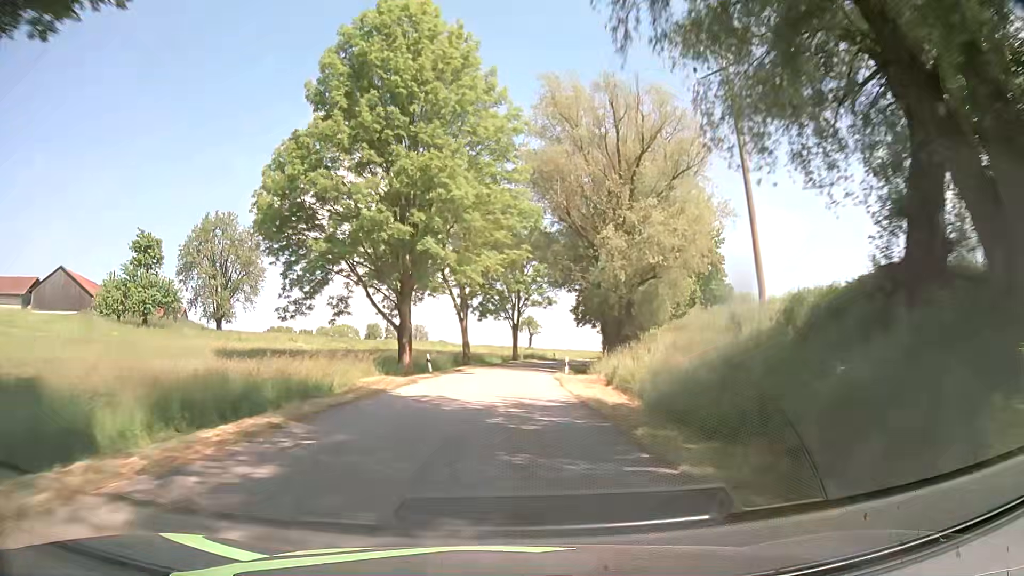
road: tertiary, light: Day
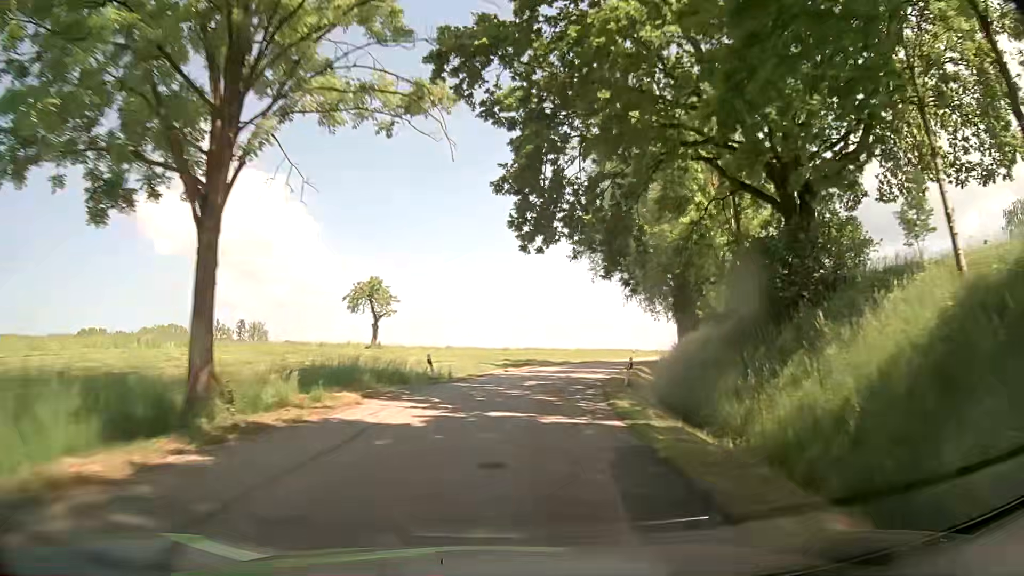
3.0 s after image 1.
(+2.9, +59.2) m; +8°
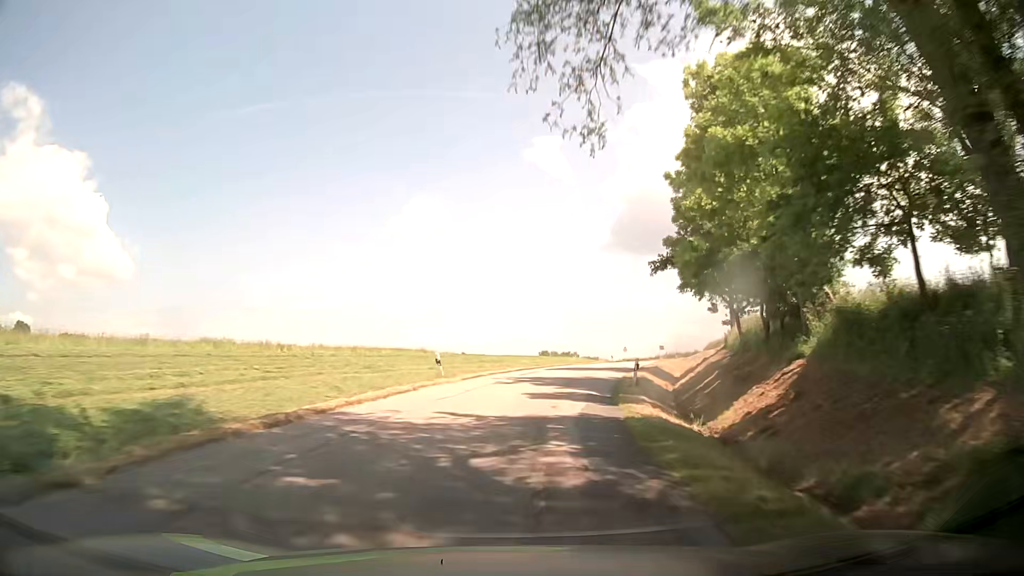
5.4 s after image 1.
(+9.1, +46.8) m; +21°
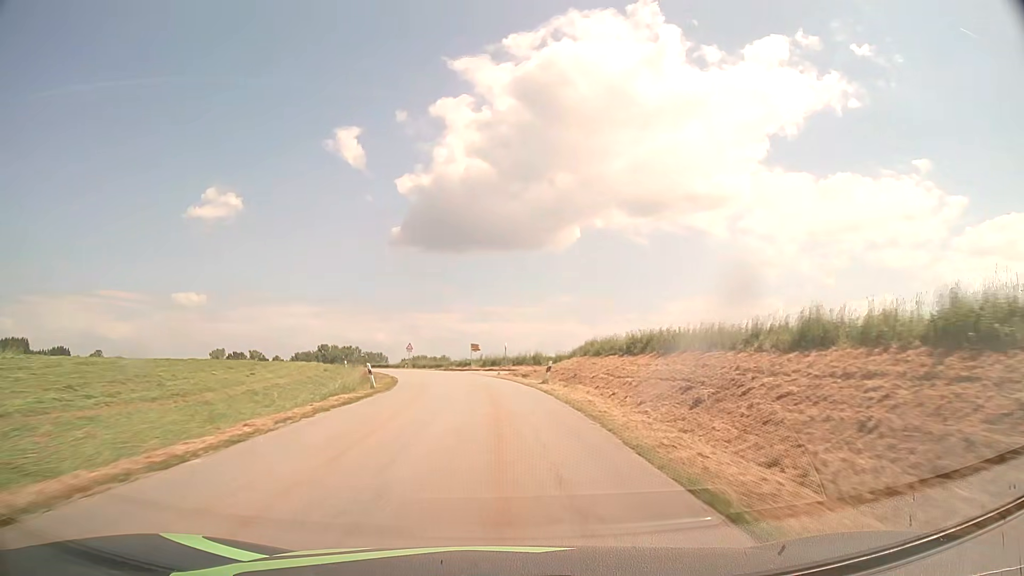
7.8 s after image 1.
(+8.6, +45.9) m; +19°
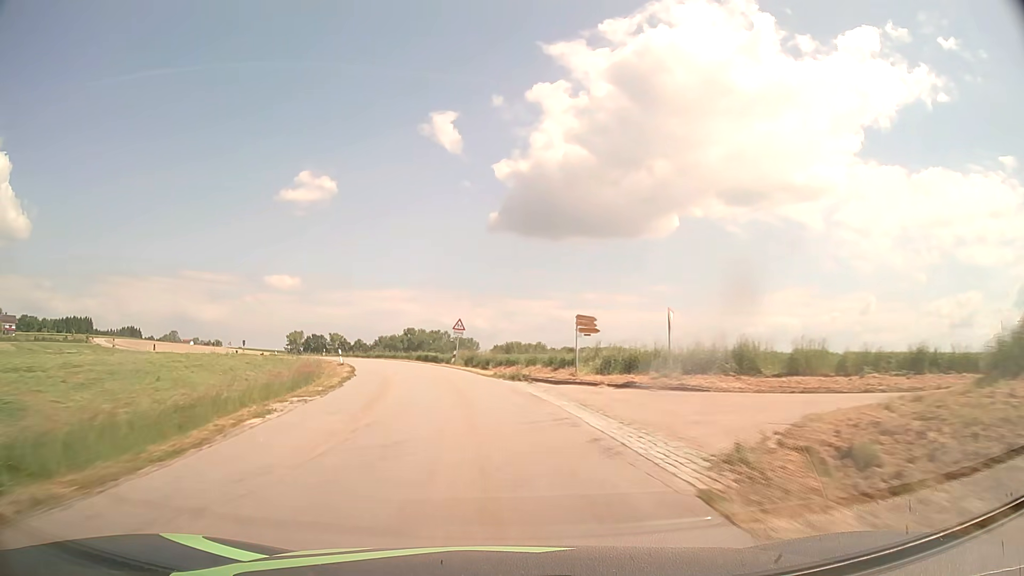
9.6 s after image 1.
(-1.7, +35.9) m; -7°
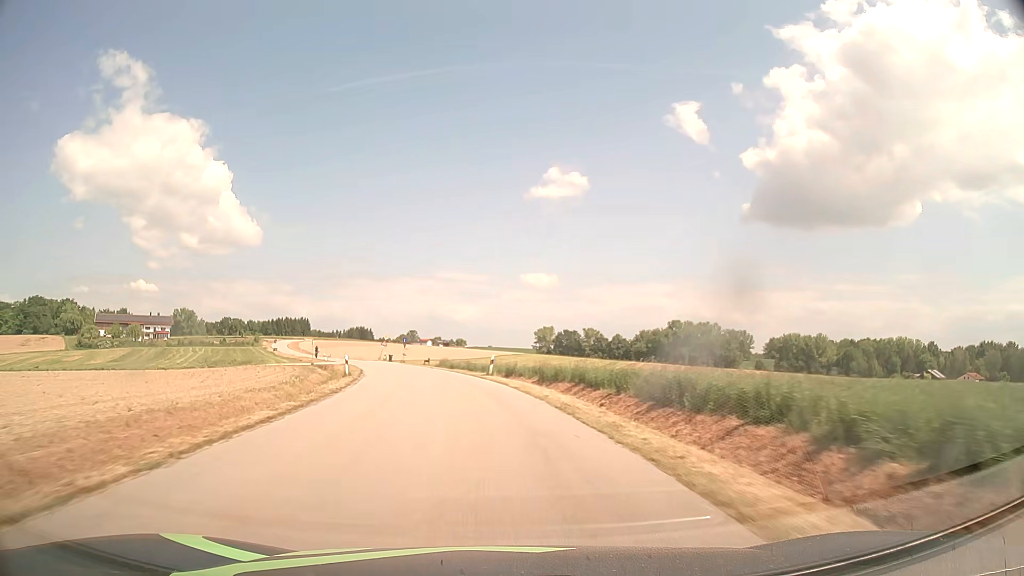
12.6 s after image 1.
(-12.0, +60.3) m; -22°
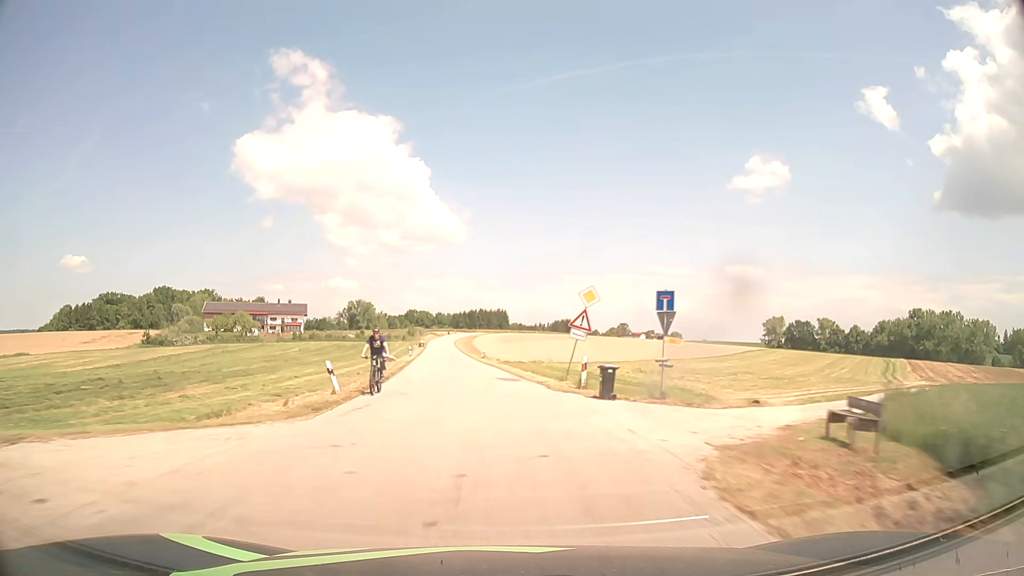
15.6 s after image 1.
(-11.0, +62.1) m; -18°
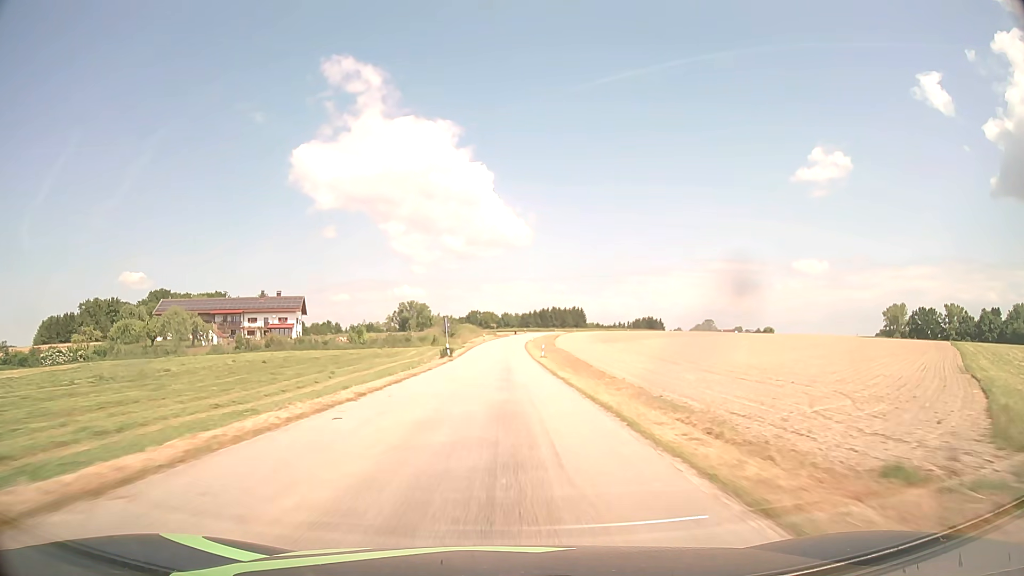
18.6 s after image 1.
(-5.3, +68.2) m; -6°
(0, +10) (0, +20) (0, +30) (0, +40) (0, +50) (0, +60) (0, +70) (0, +80) (+1, +90) (+1, +100) m
